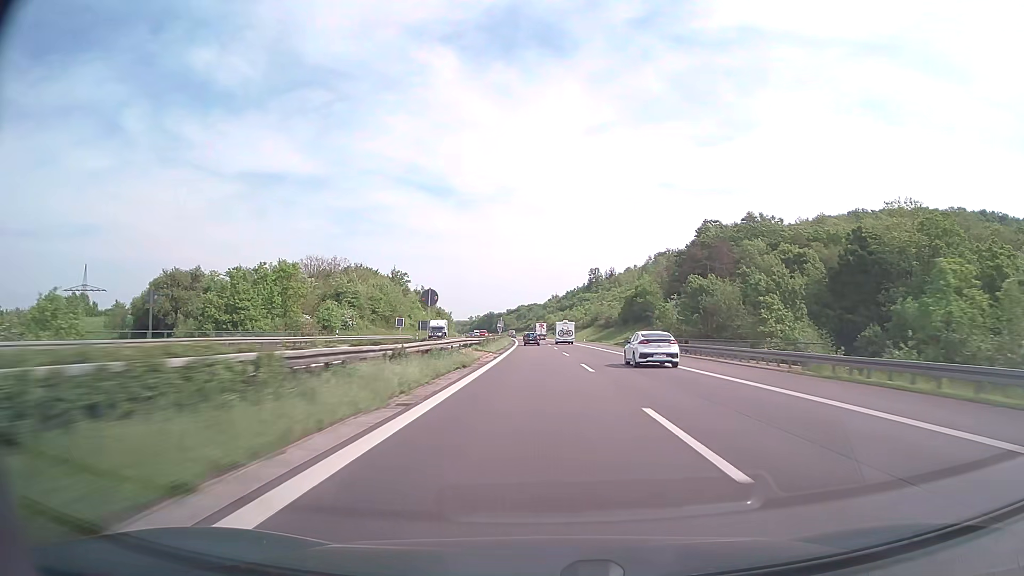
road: motorway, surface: concrete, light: Day
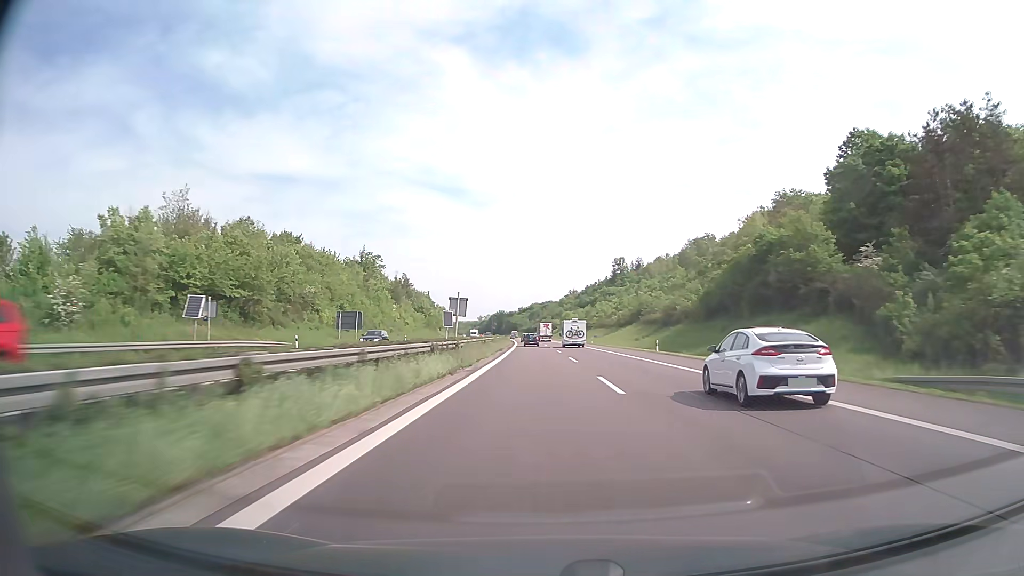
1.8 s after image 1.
(-0.6, +62.4) m; -1°
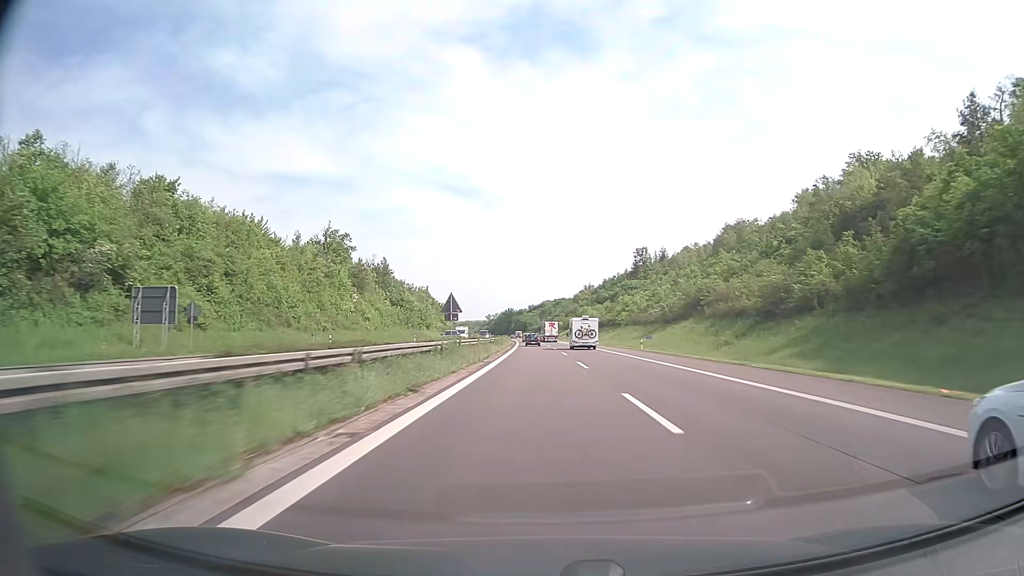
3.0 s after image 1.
(-0.4, +42.0) m; -1°
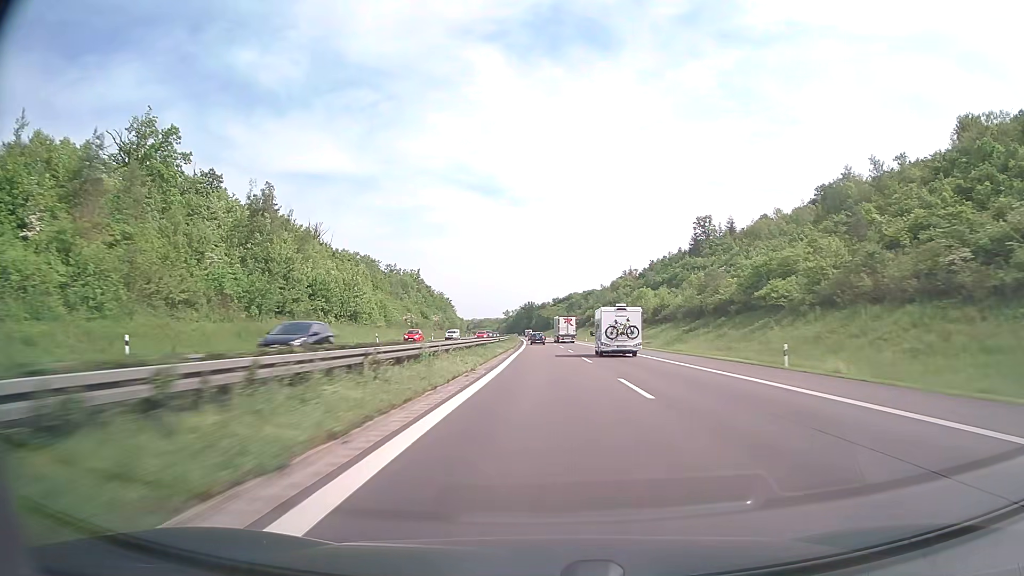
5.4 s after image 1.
(-1.6, +84.6) m; -2°
(0, +10) (0, +20) (0, +30) (0, +40) (0, +50) (-1, +60) (-1, +70) (-1, +80) (-1, +90) (-2, +100) m
